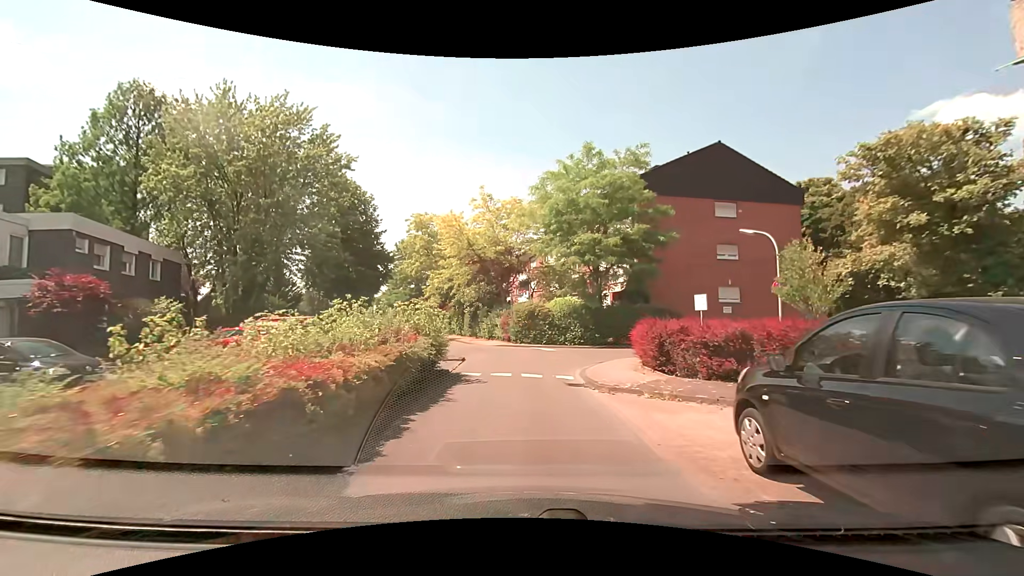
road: residential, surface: paved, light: Day
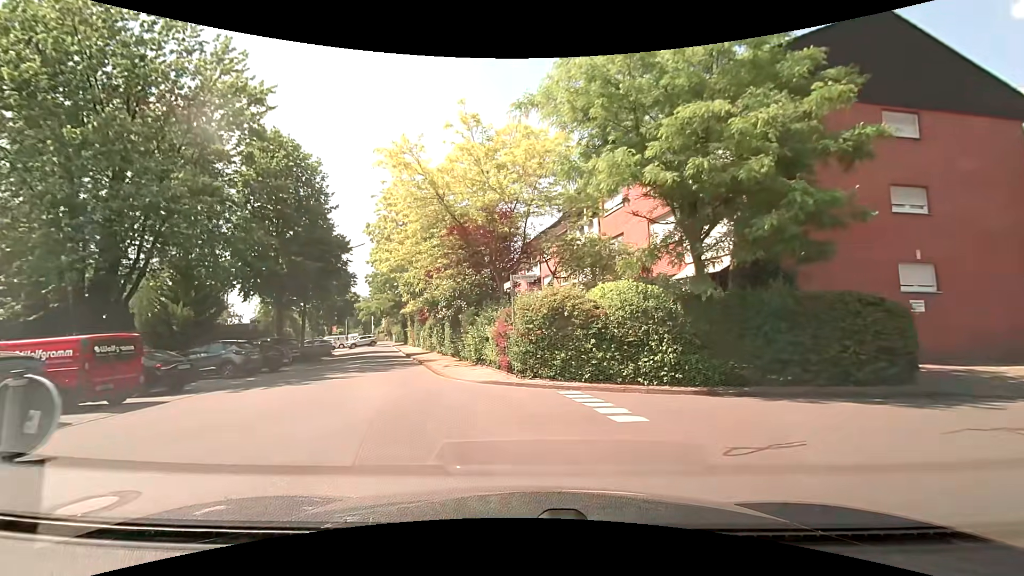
(0.0, +14.6) m; -2°
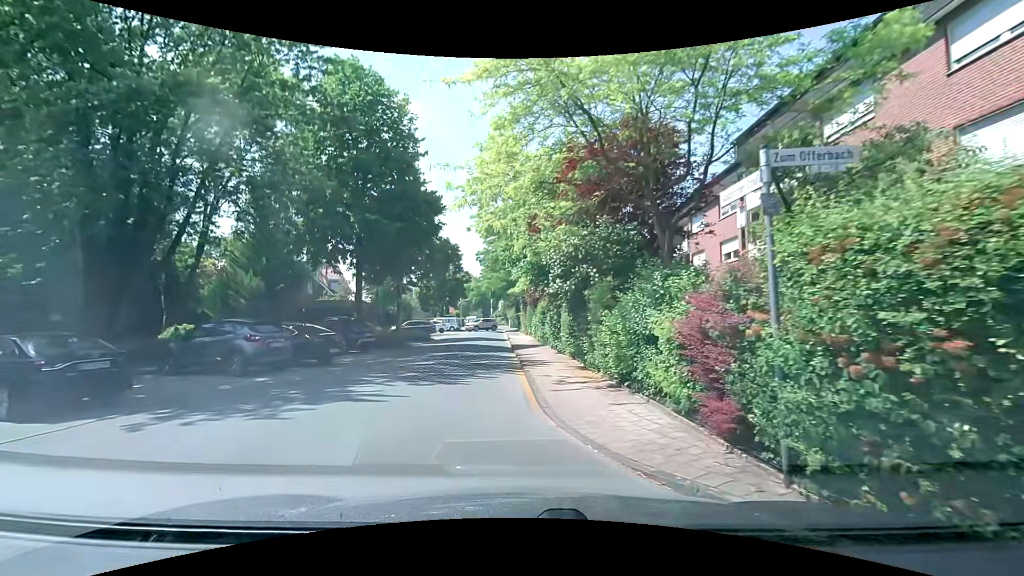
(-0.6, +9.1) m; -12°
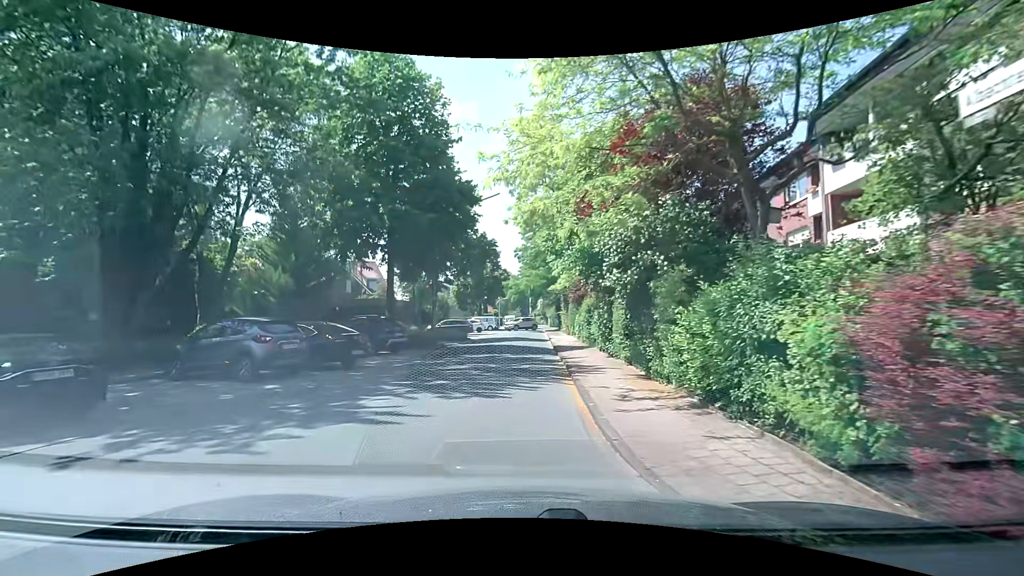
(-0.1, +2.2) m; -4°
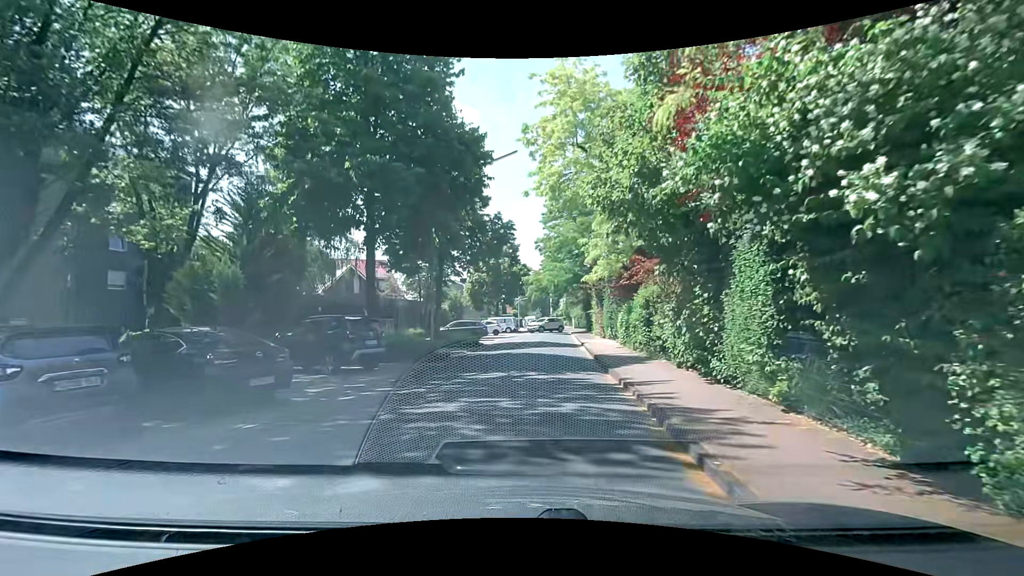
(-0.3, +7.0) m; -3°
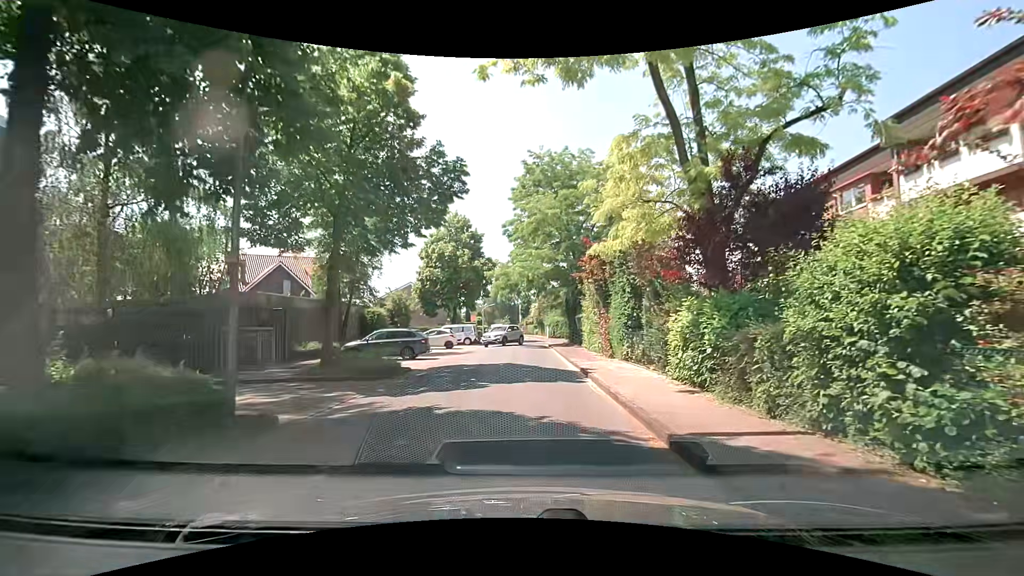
(+0.3, +12.3) m; +5°
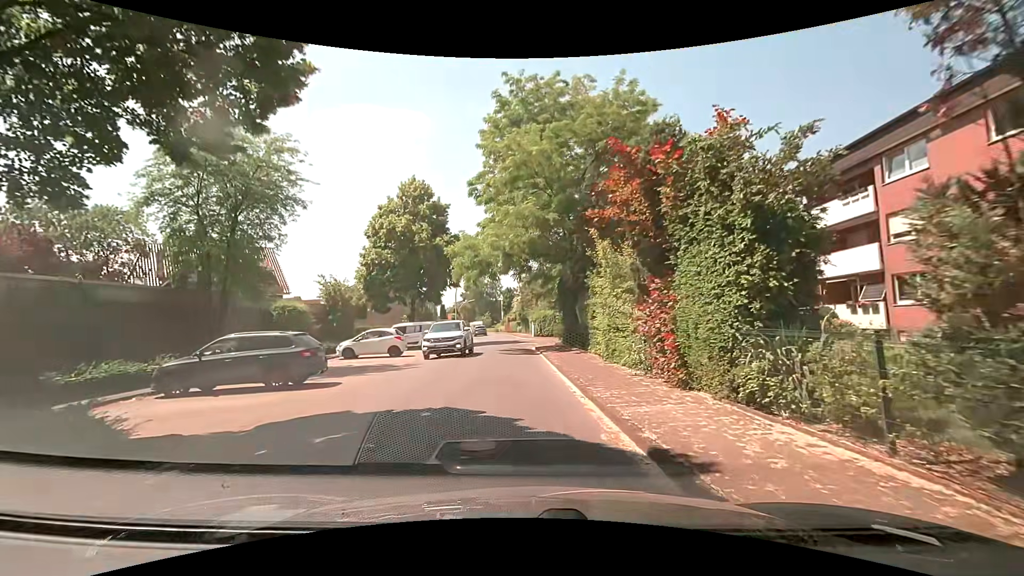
(+0.1, +10.9) m; 0°
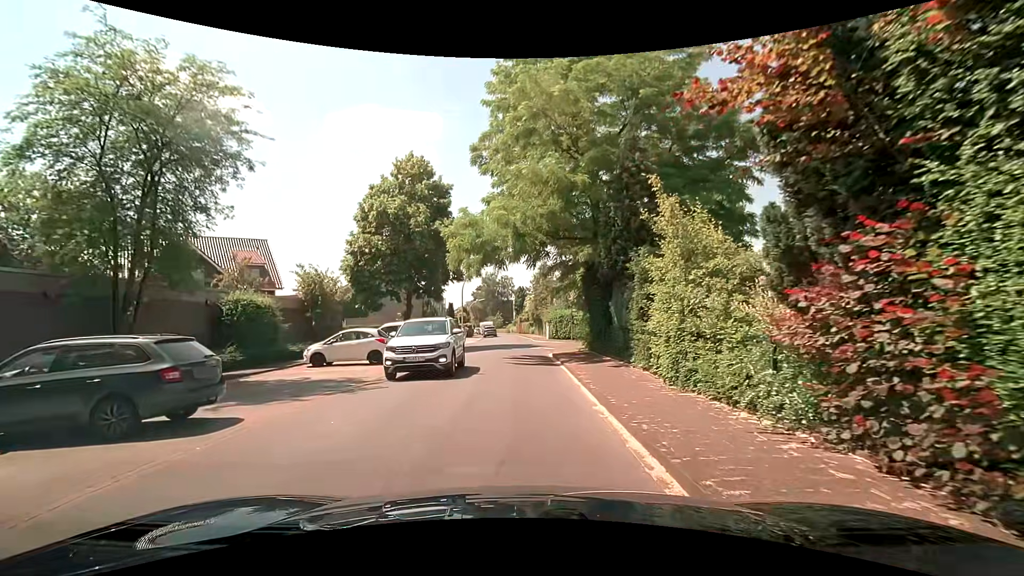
(-0.1, +5.5) m; -2°
